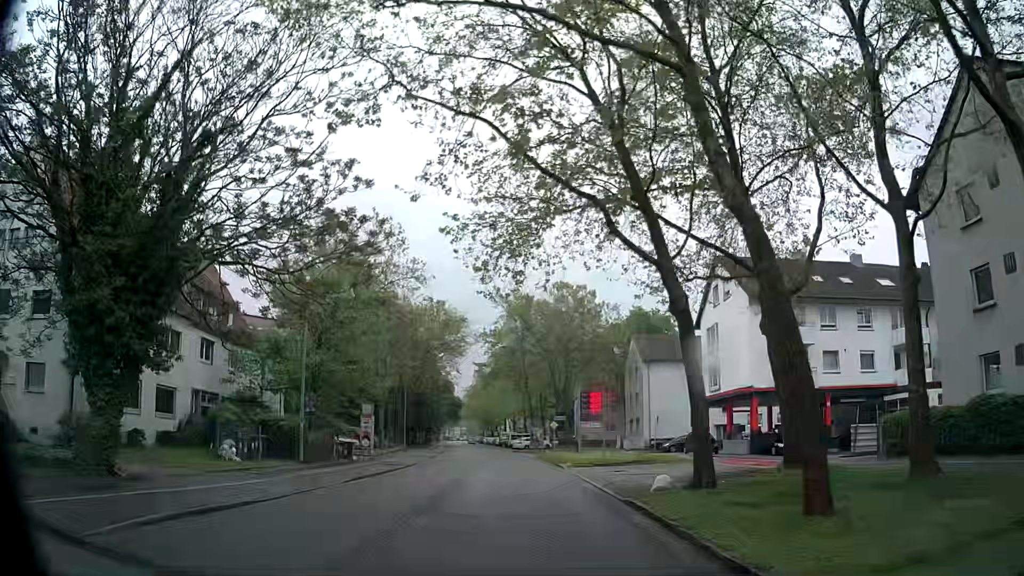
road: secondary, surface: asphalt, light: Day
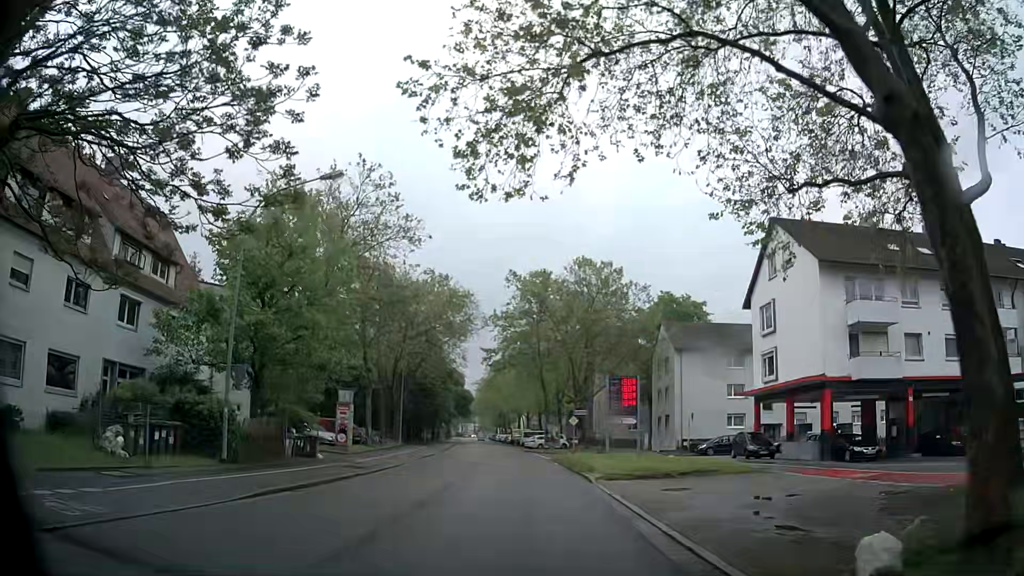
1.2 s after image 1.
(-0.1, +8.9) m; -1°
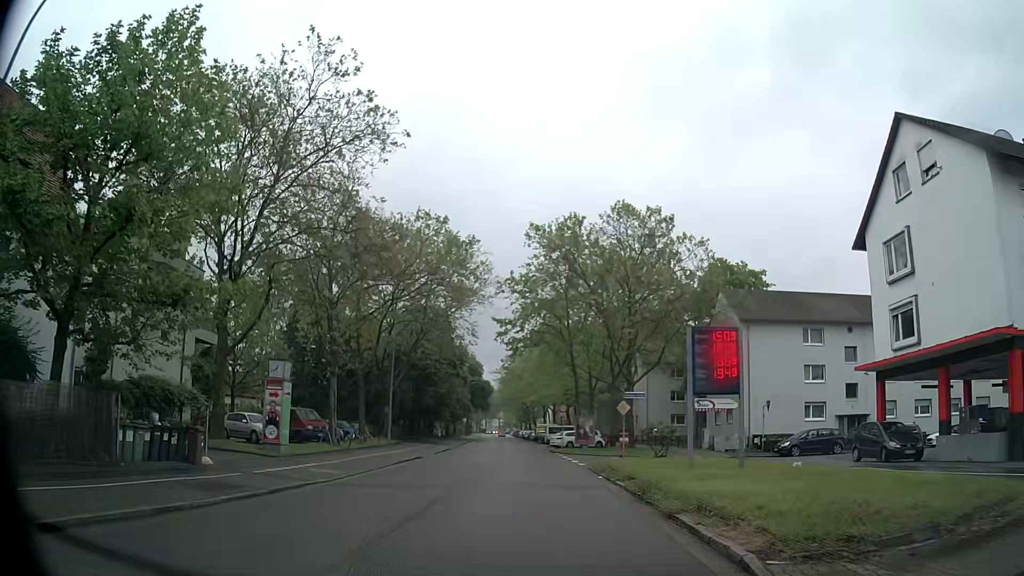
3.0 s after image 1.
(-0.1, +13.5) m; -3°
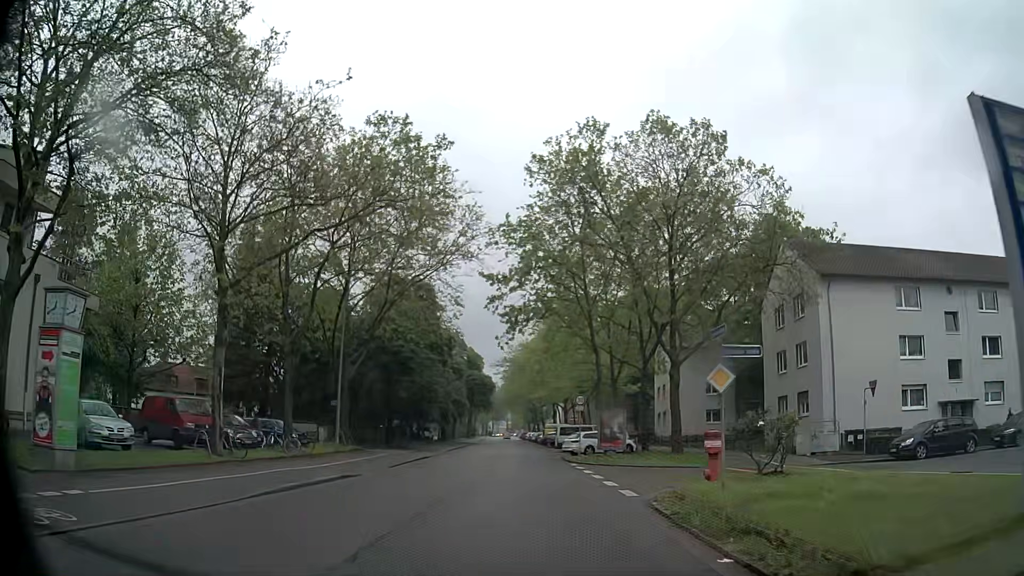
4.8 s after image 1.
(+0.1, +13.6) m; 0°
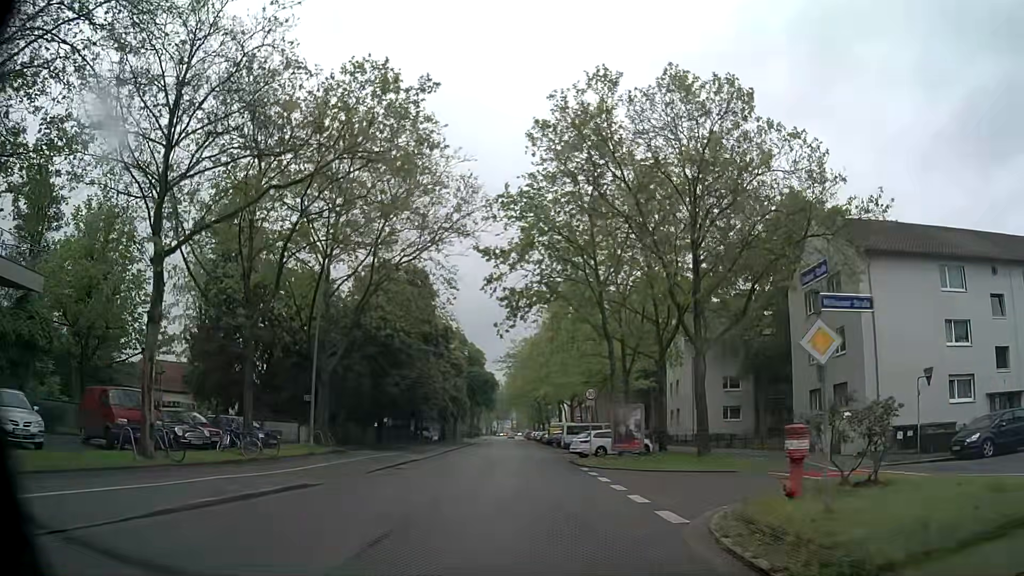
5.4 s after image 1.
(-0.1, +4.5) m; -2°
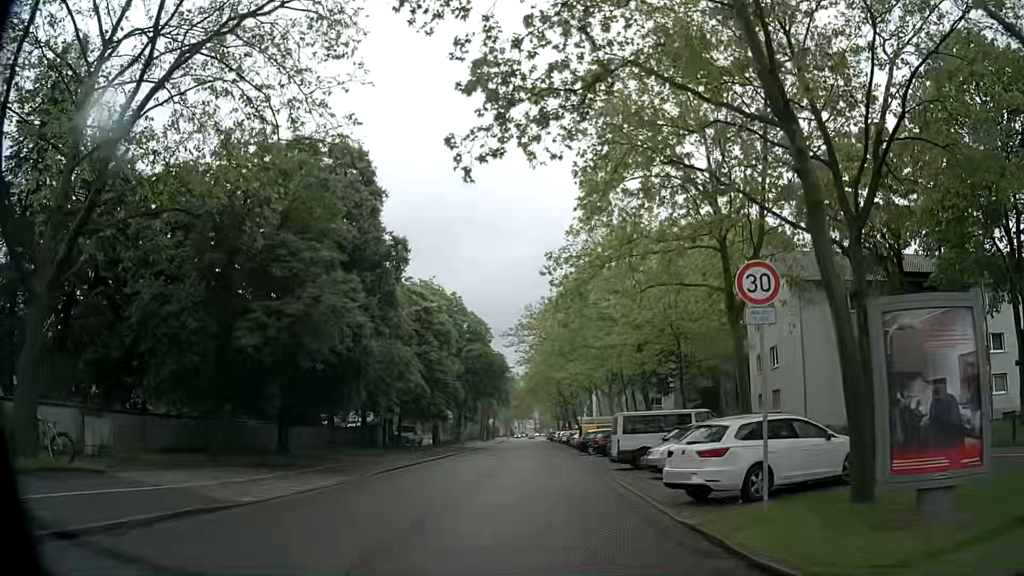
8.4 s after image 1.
(-0.1, +22.5) m; 0°
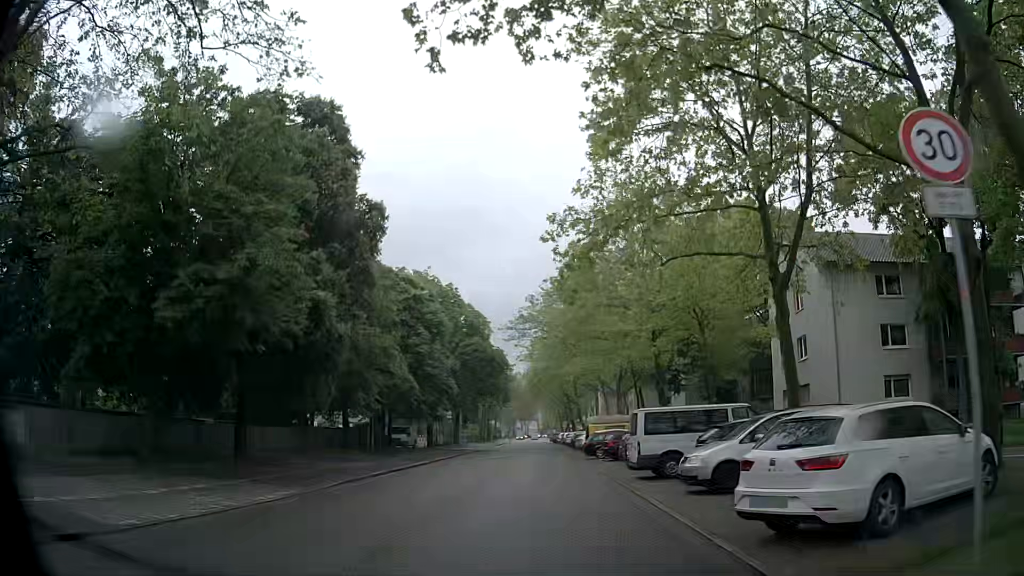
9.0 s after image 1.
(-0.1, +4.5) m; -1°
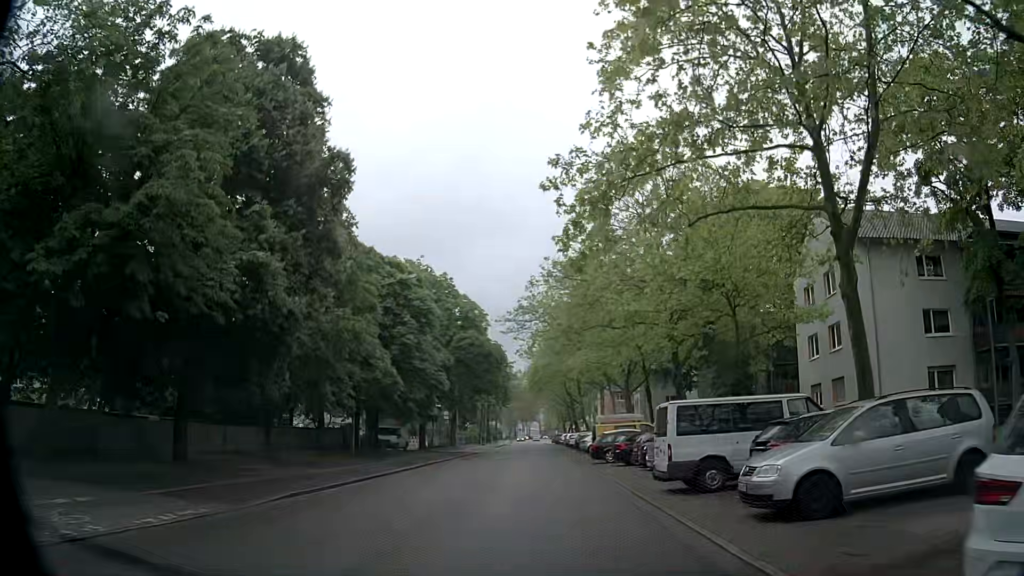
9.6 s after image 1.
(0.0, +4.5) m; -1°
(0, +10) (0, +20) (0, +30) (0, +40) (0, +50) (+1, +60) (+1, +70) (+1, +80) (+1, +90) (+1, +100) m
